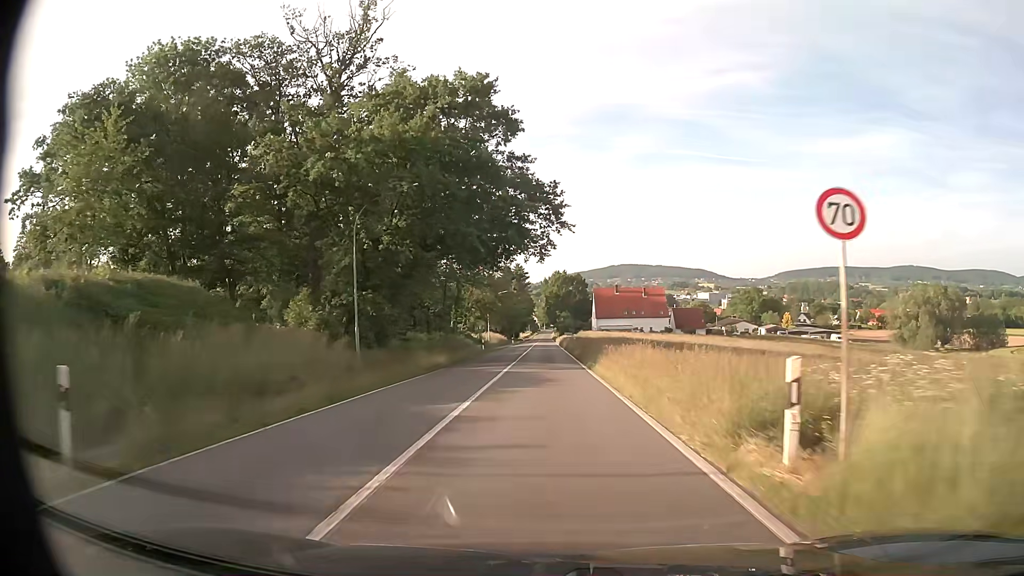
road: tertiary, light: Day
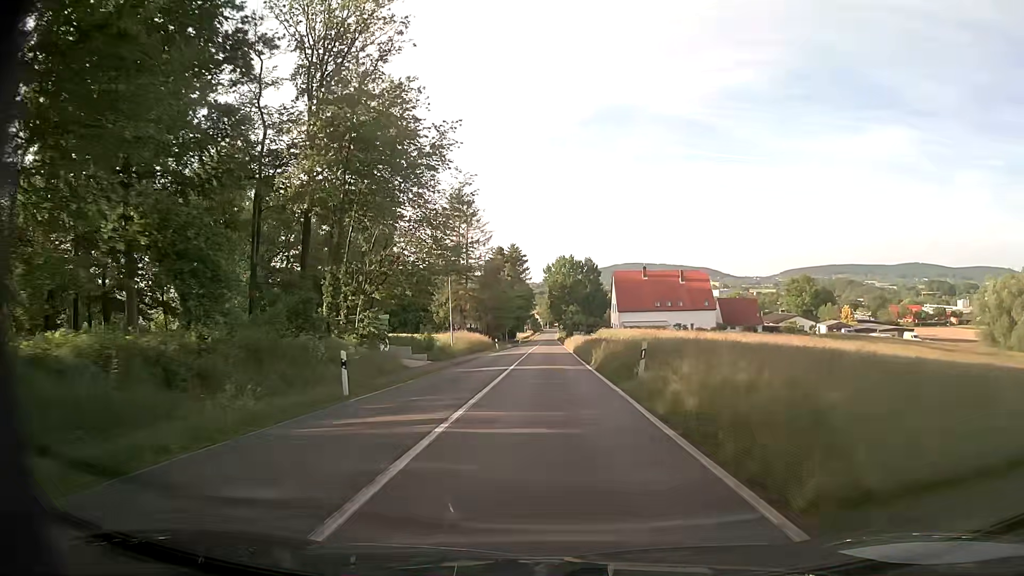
(+0.2, +39.6) m; 0°
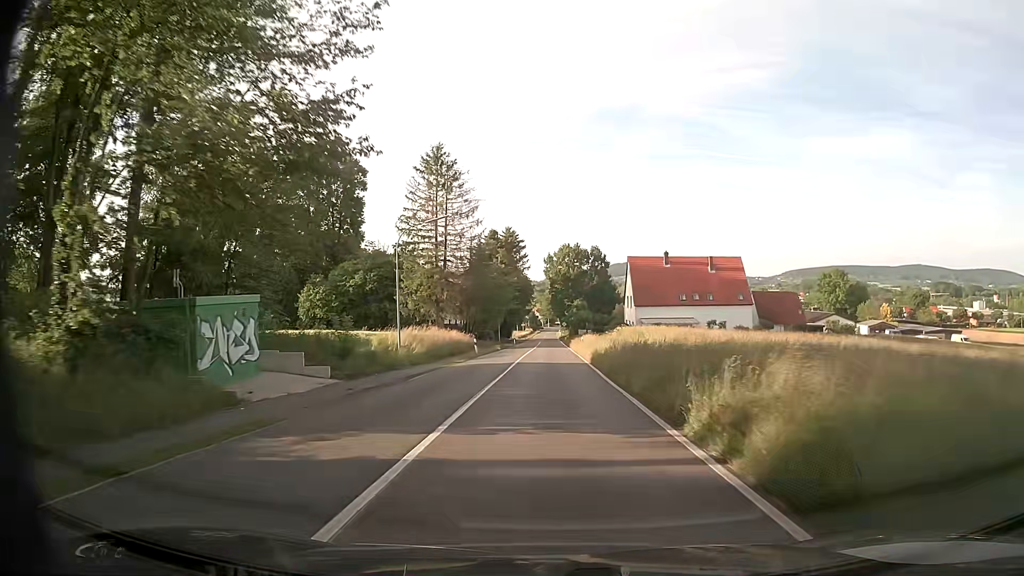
(-0.1, +19.9) m; 0°
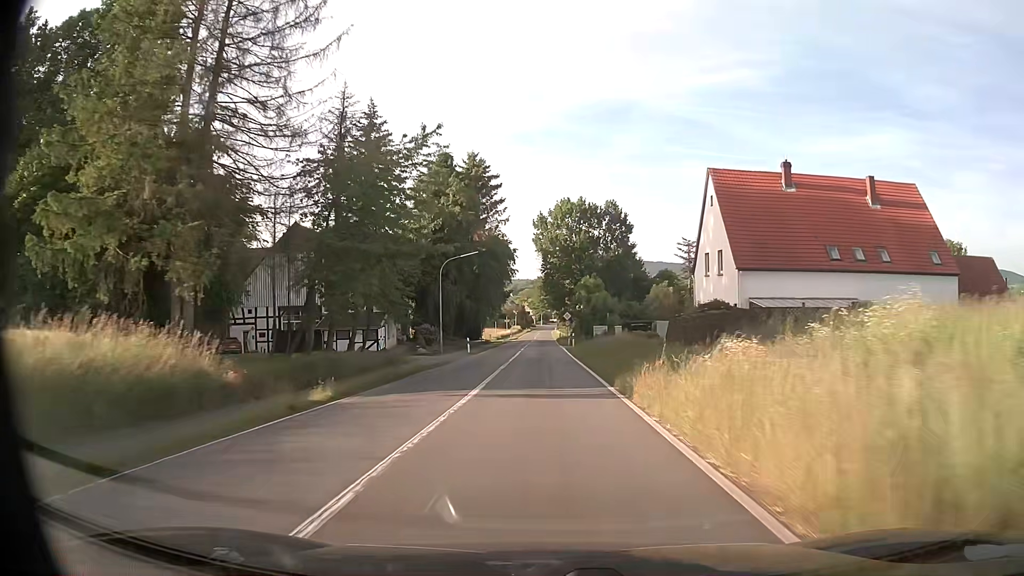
(+0.3, +50.3) m; +1°
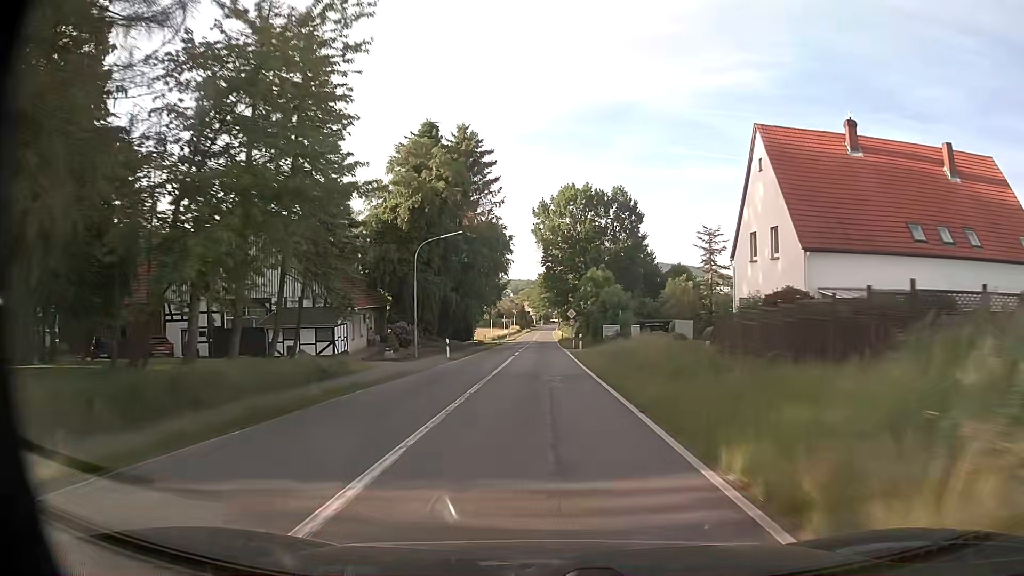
(0.0, +10.1) m; 0°
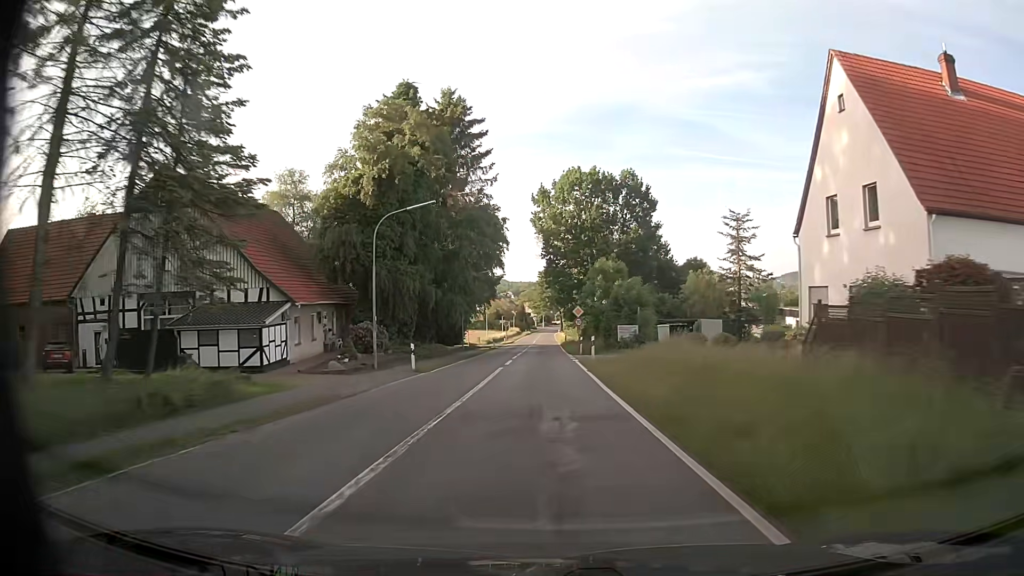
(0.0, +10.1) m; 0°
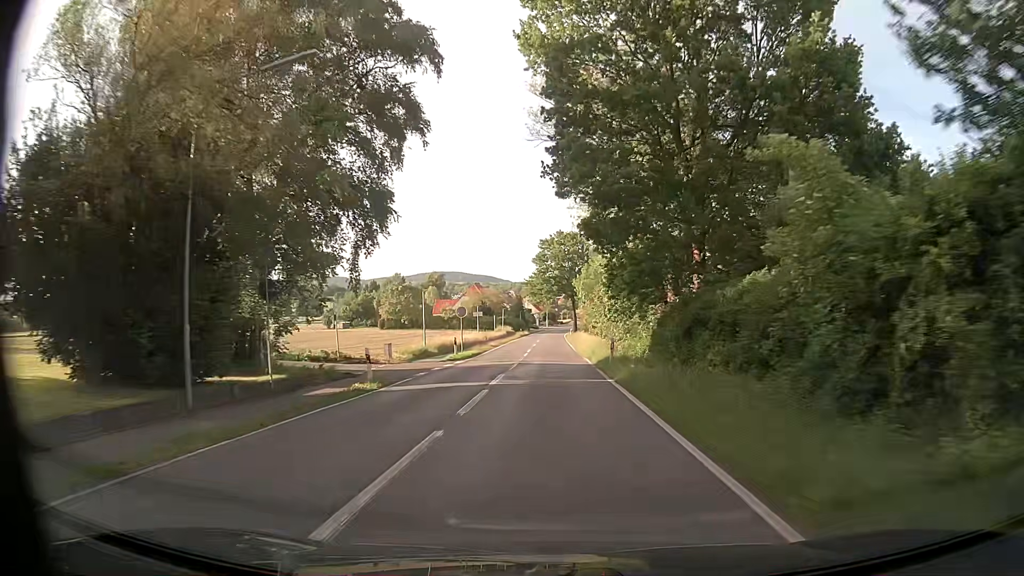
(-0.3, +50.8) m; 0°
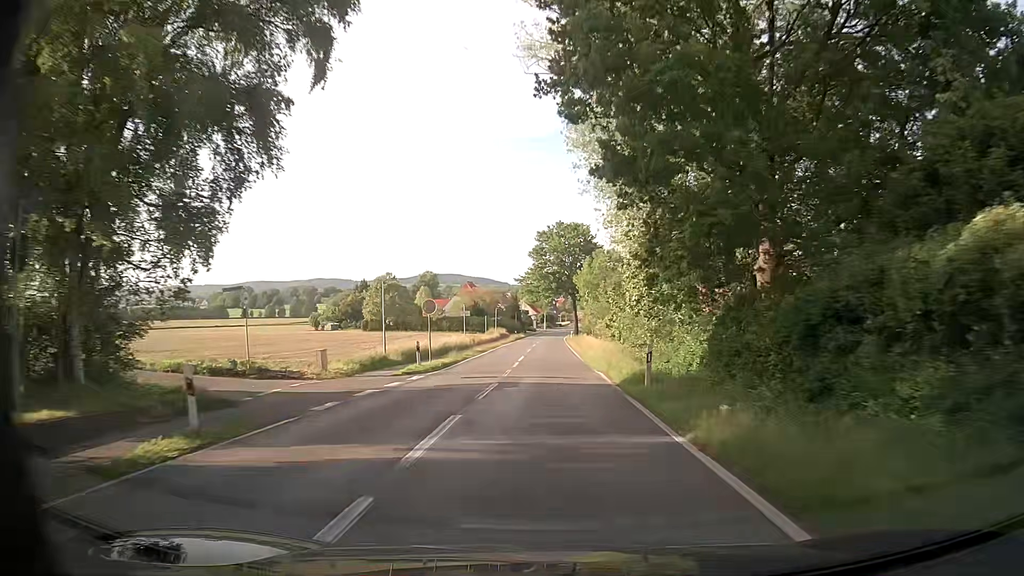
(0.0, +10.2) m; +1°
(0, +10) (0, +20) (0, +30) (0, +40) (0, +50) (0, +60) (0, +70) (0, +80) (0, +90) (0, +100) m
